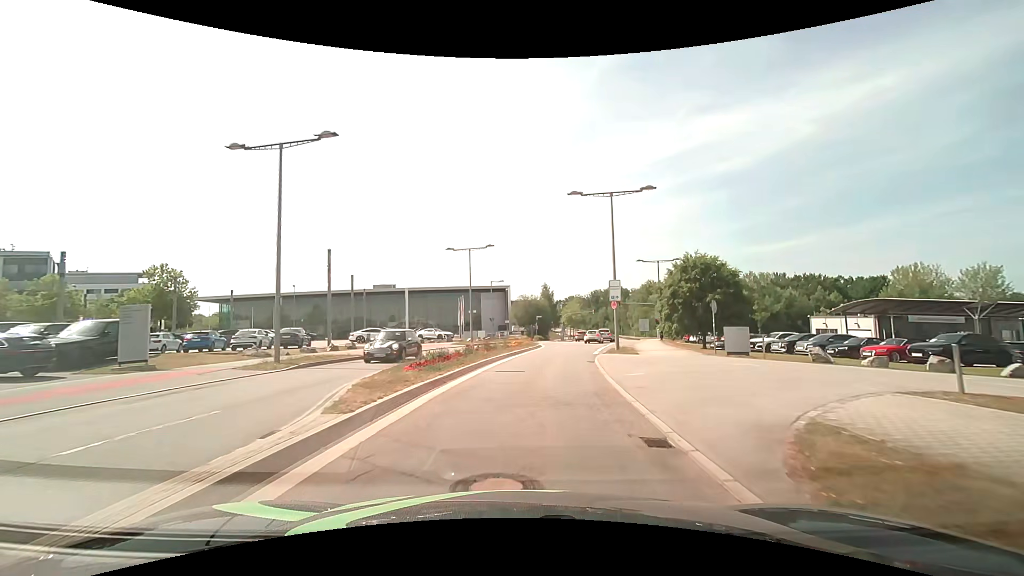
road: secondary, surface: asphalt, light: Day
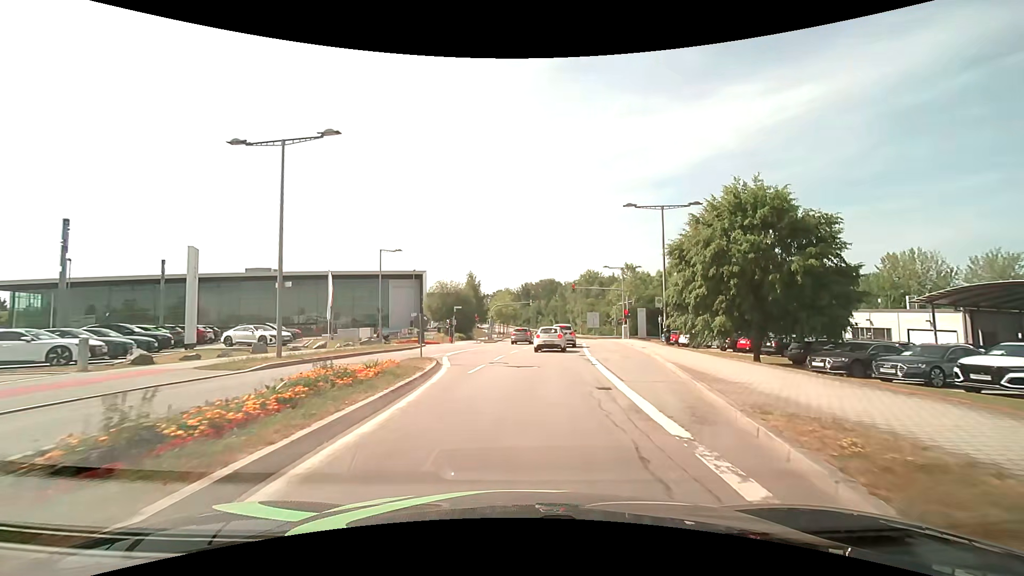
(+1.5, +25.9) m; +8°
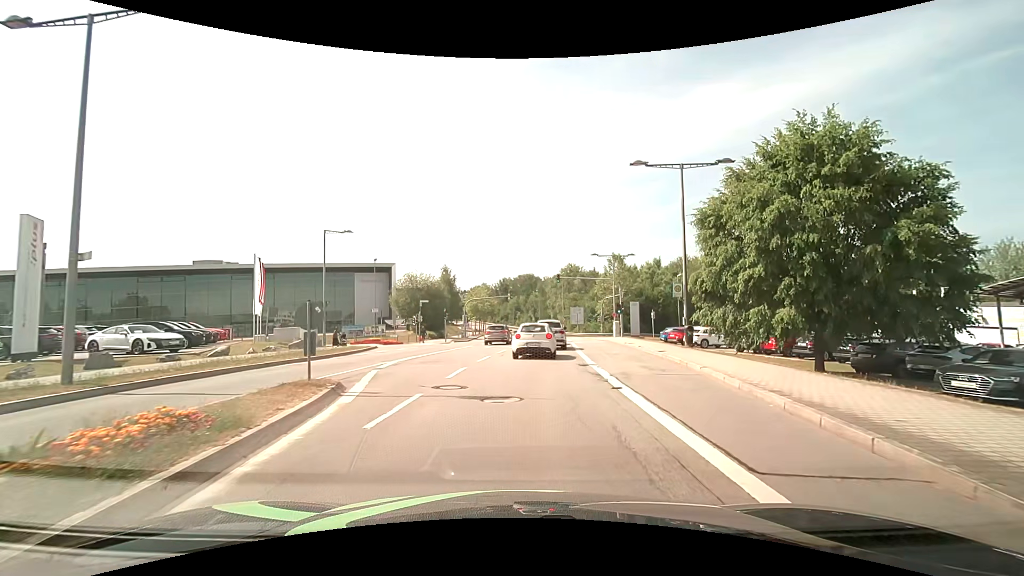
(+0.2, +7.9) m; +3°
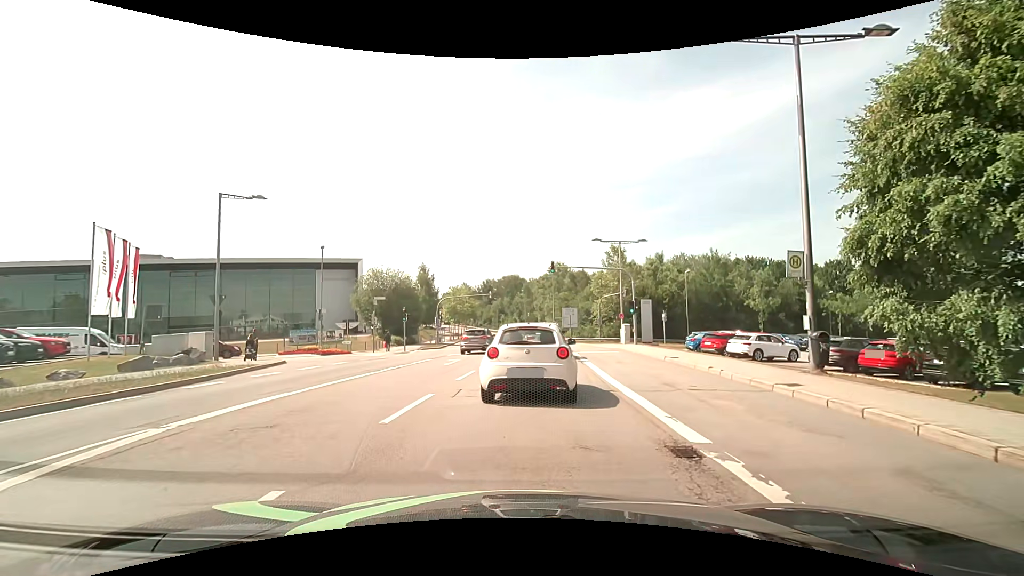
(0.0, +11.1) m; +2°
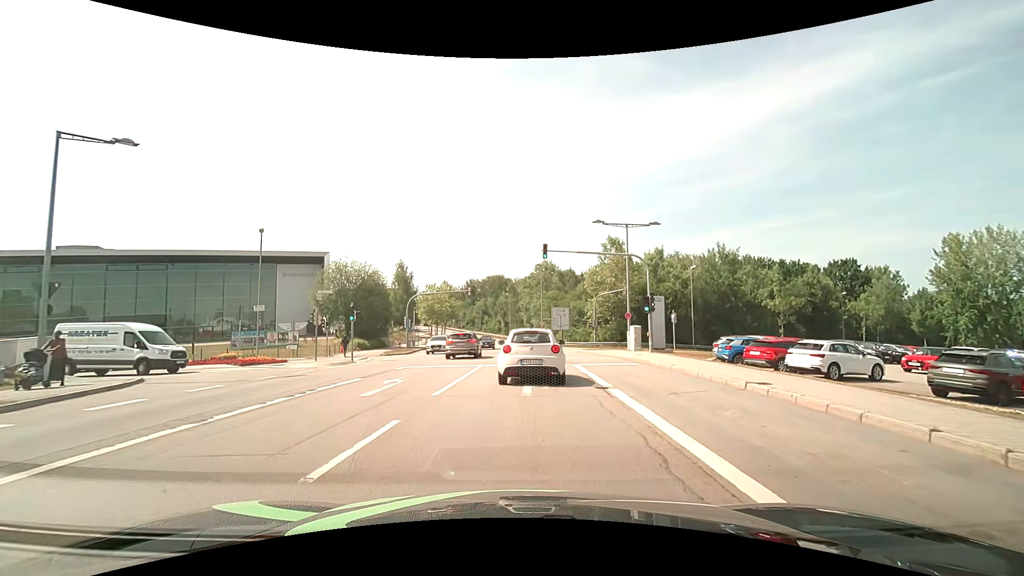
(+0.1, +8.7) m; +1°
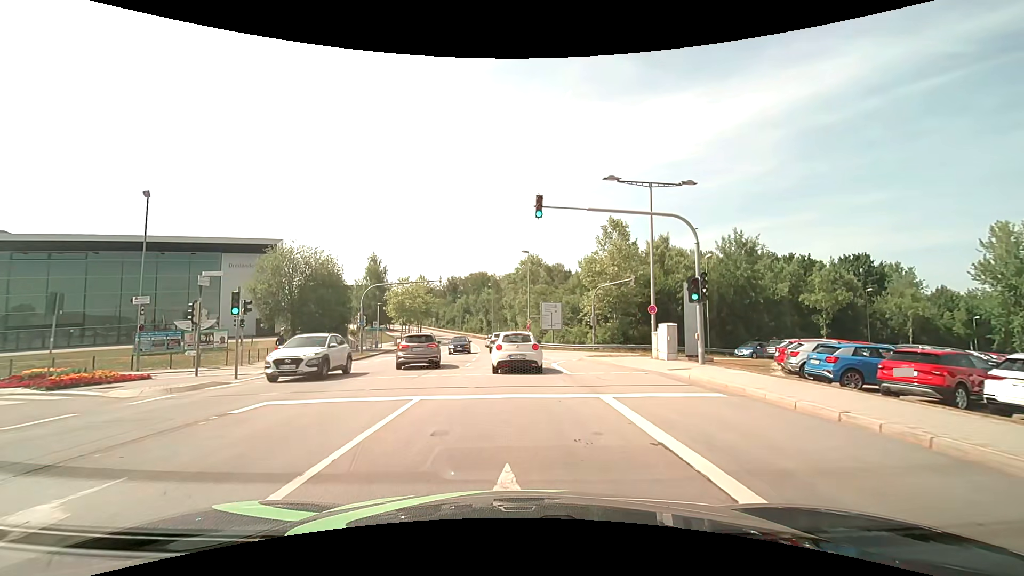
(+0.2, +10.5) m; +2°
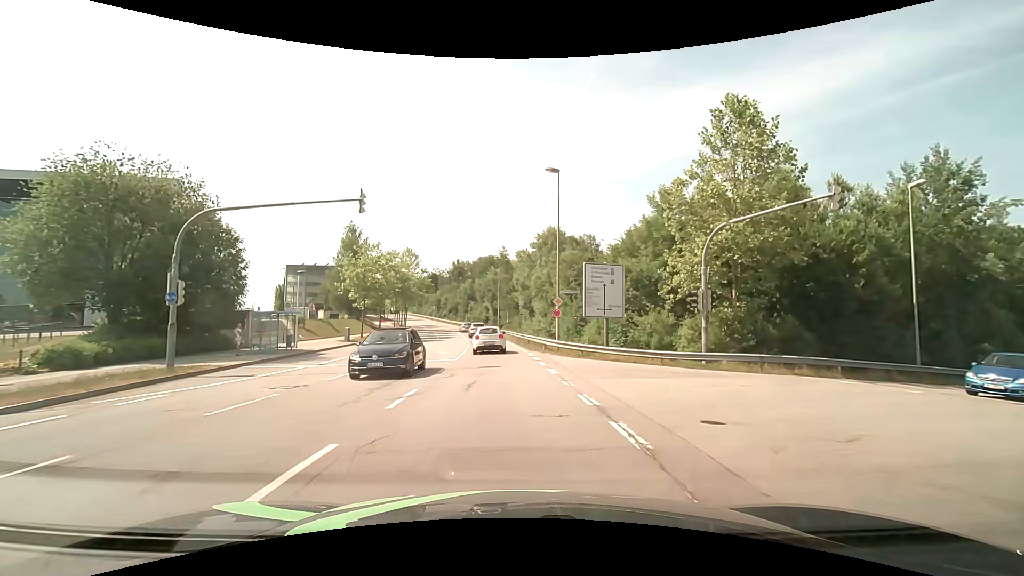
(-0.3, +25.2) m; -2°
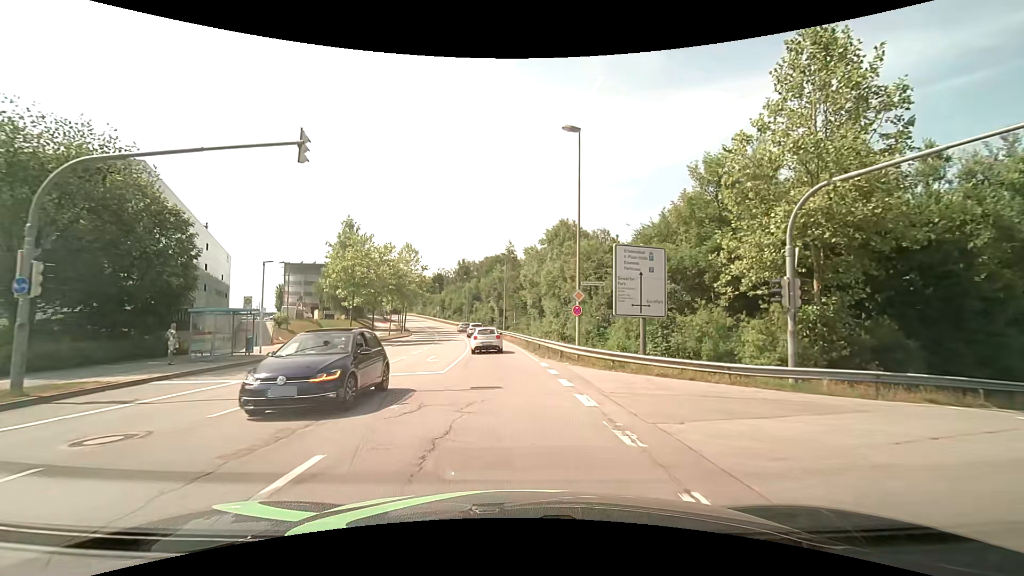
(0.0, +6.1) m; -1°
(0, +10) (0, +20) (-1, +30) (-2, +40) (-3, +50) (-4, +60) (-6, +70) (-8, +80) (-10, +89) (-12, +99) m
